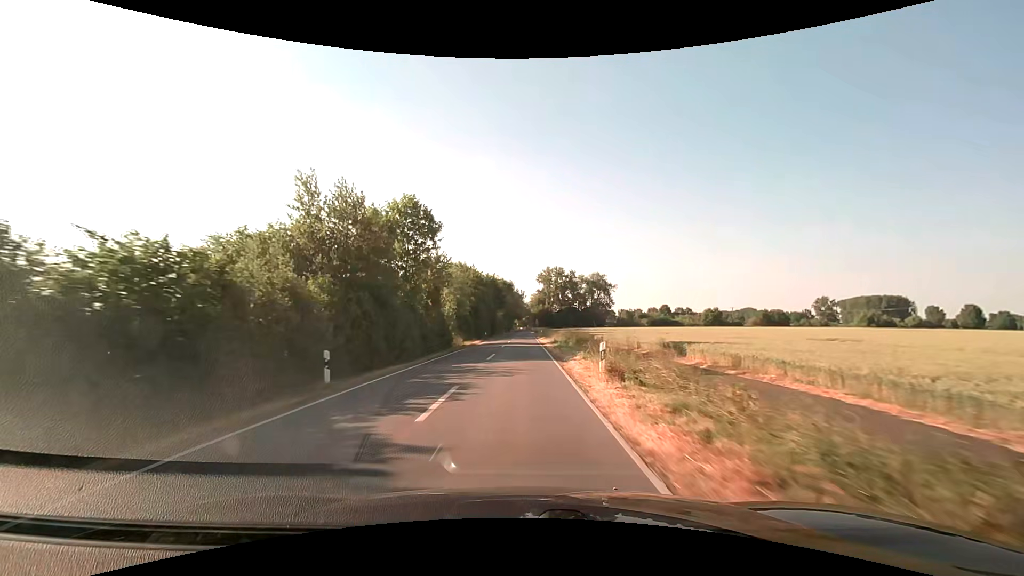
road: secondary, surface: asphalt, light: Day
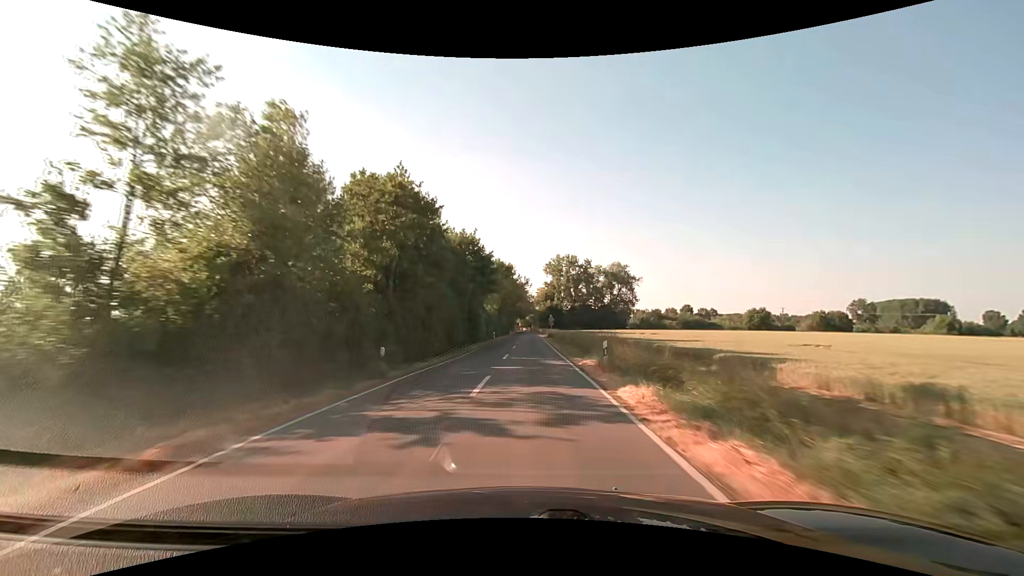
(-0.2, +47.5) m; 0°
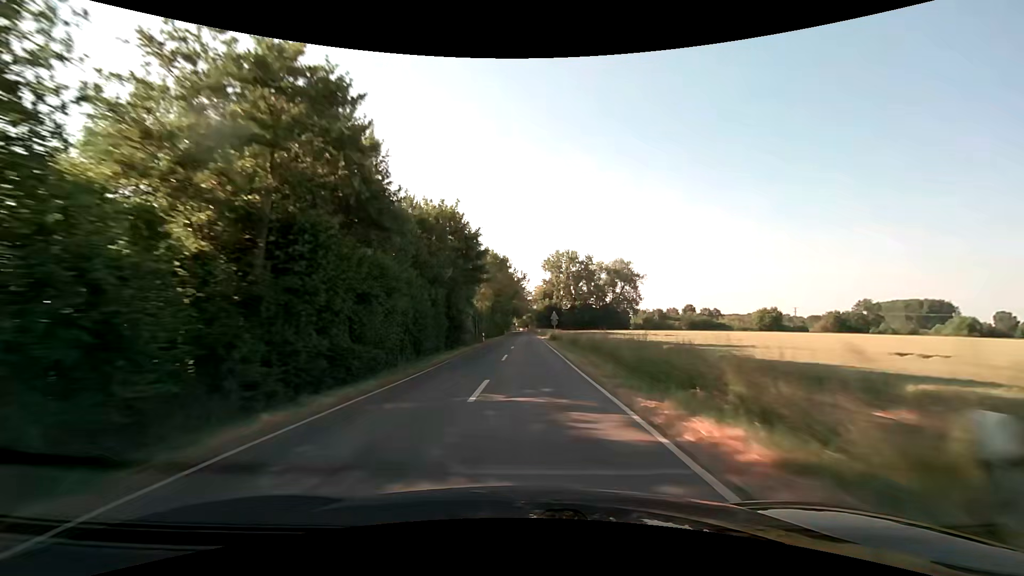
(0.0, +13.1) m; 0°
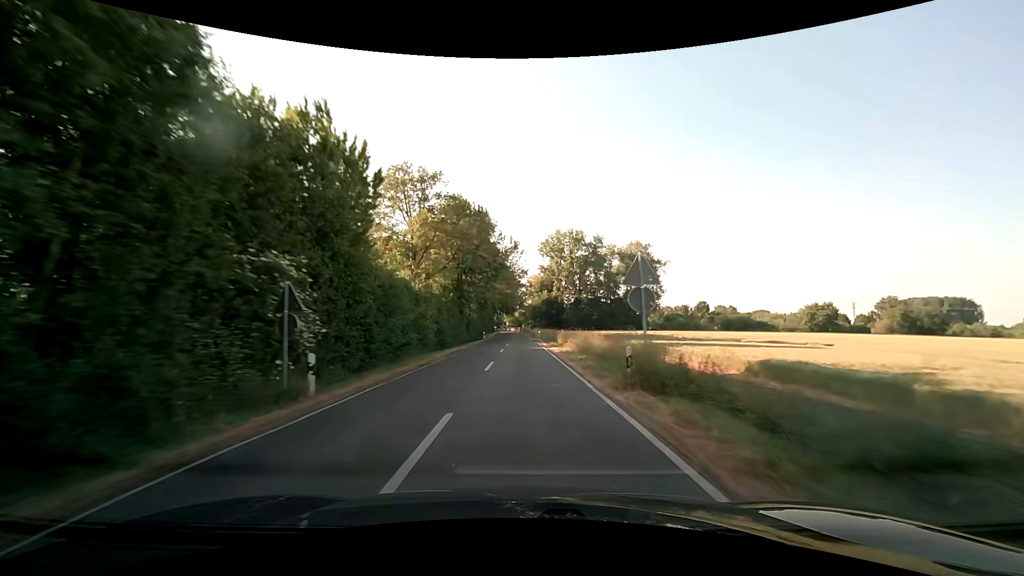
(+0.4, +42.0) m; +1°
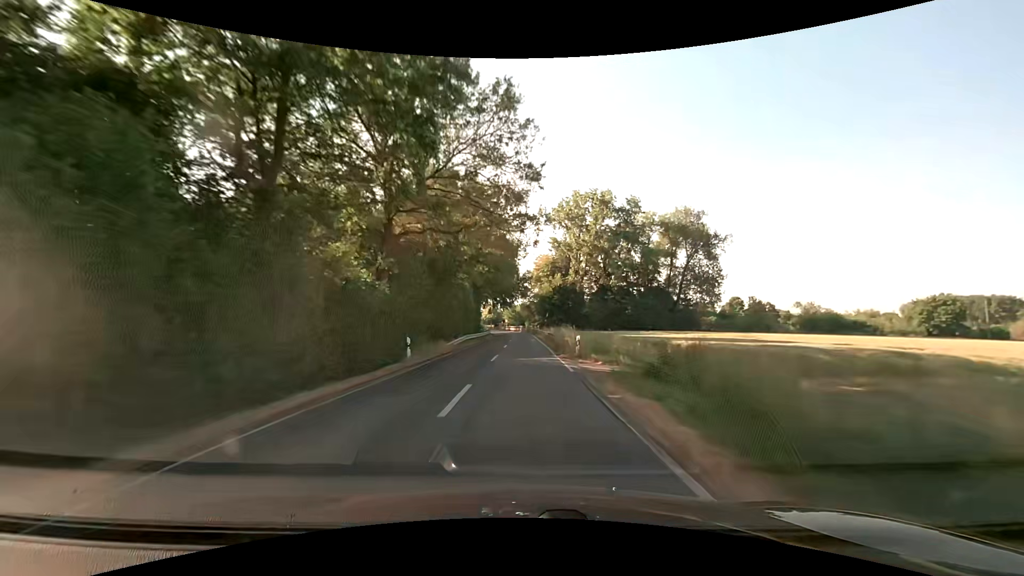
(0.0, +45.0) m; 0°
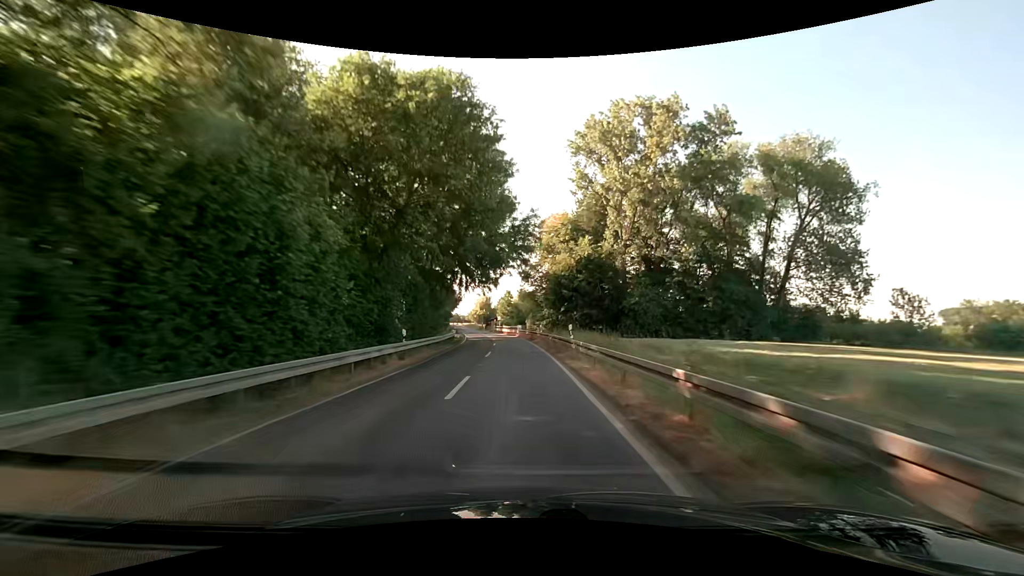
(0.0, +46.5) m; 0°
(0, +10) (0, +20) (-1, +30) (-1, +40) (-2, +50) (-3, +60) (-4, +70) (-5, +80) (-7, +90) (-8, +100) m
